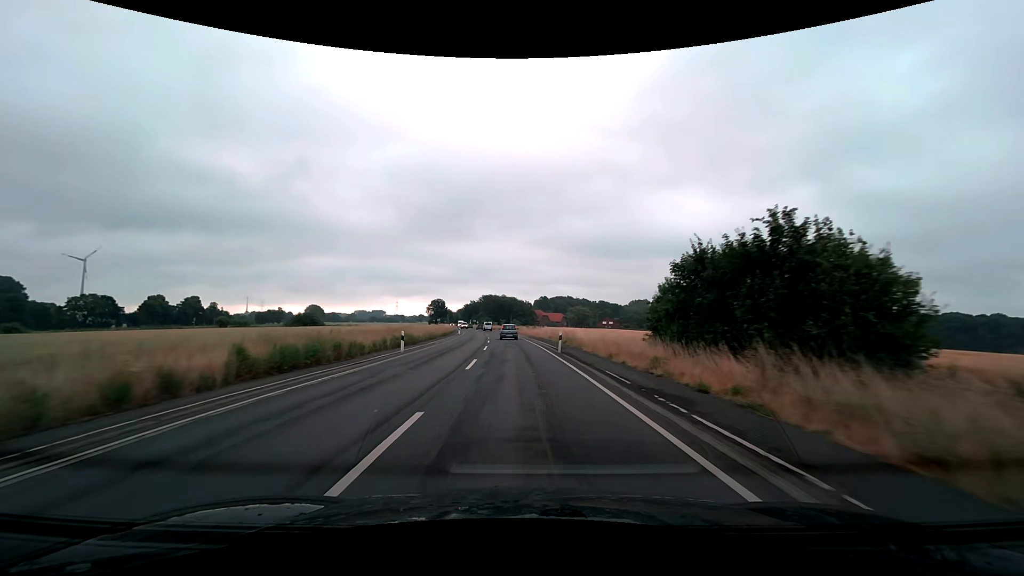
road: secondary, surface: asphalt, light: Day
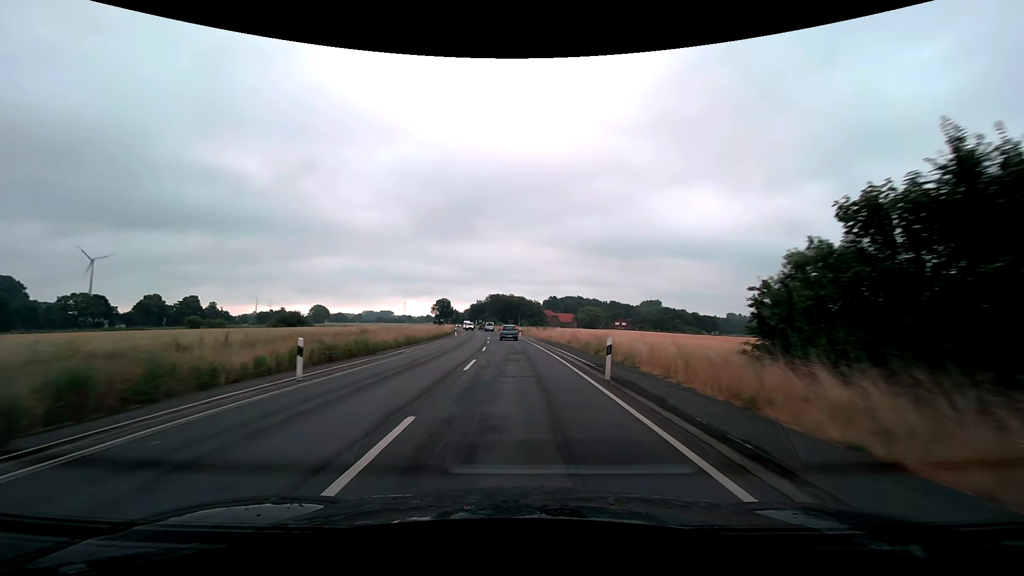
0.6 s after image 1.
(-0.1, +12.4) m; -1°
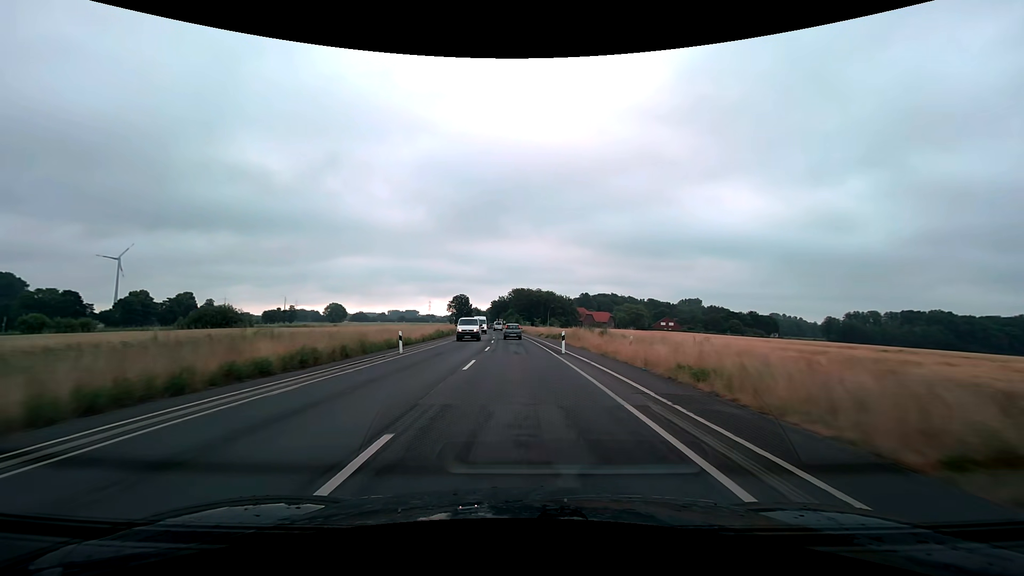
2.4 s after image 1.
(-0.9, +37.3) m; -3°
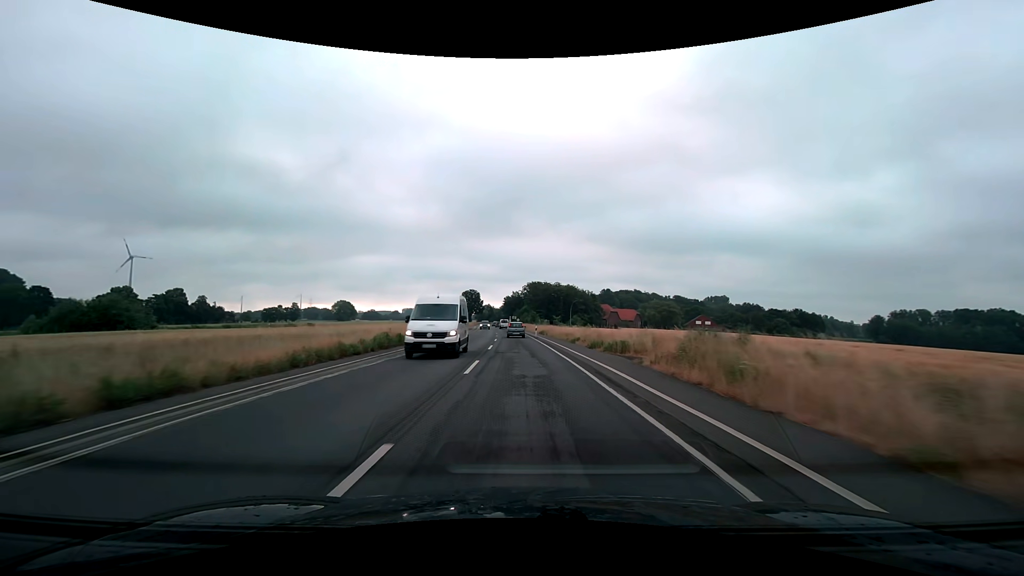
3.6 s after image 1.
(-0.3, +24.9) m; -1°
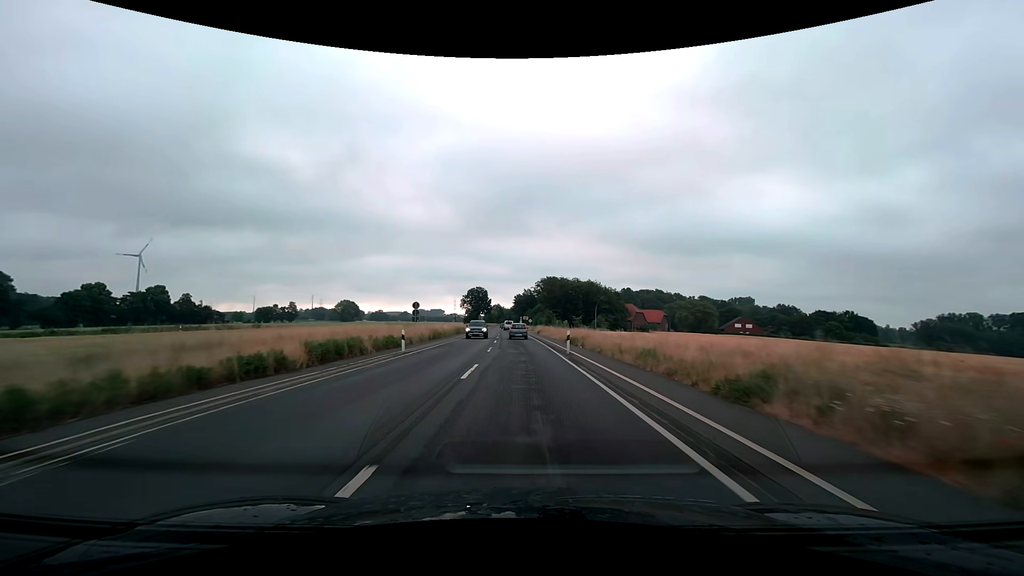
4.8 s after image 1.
(-0.4, +25.0) m; -2°
(0, +10) (0, +20) (0, +30) (0, +40) (-1, +50) (-1, +60) (-2, +70) (-2, +80) (-2, +90) (-3, +100) m
